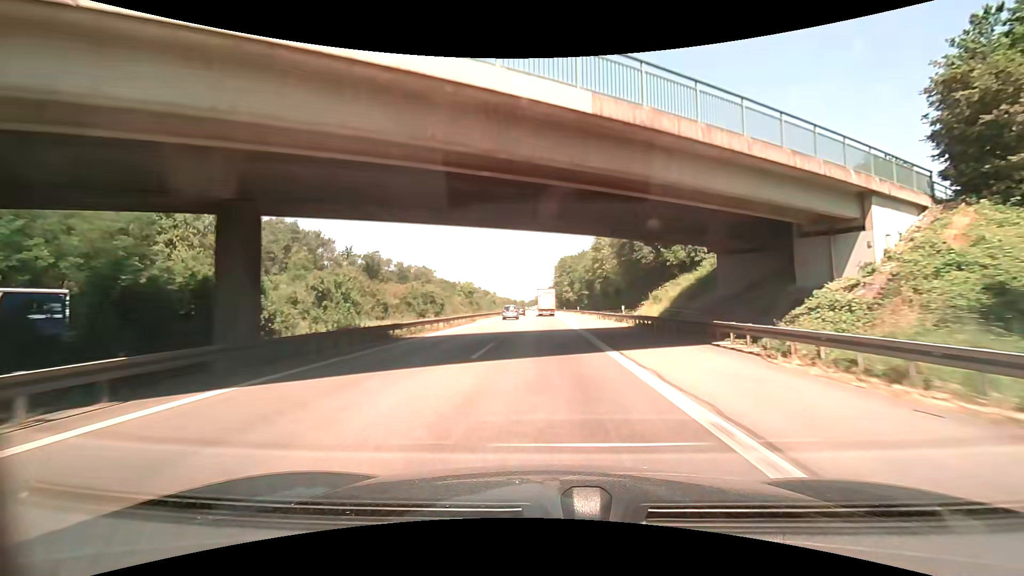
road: motorway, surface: asphalt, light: Day
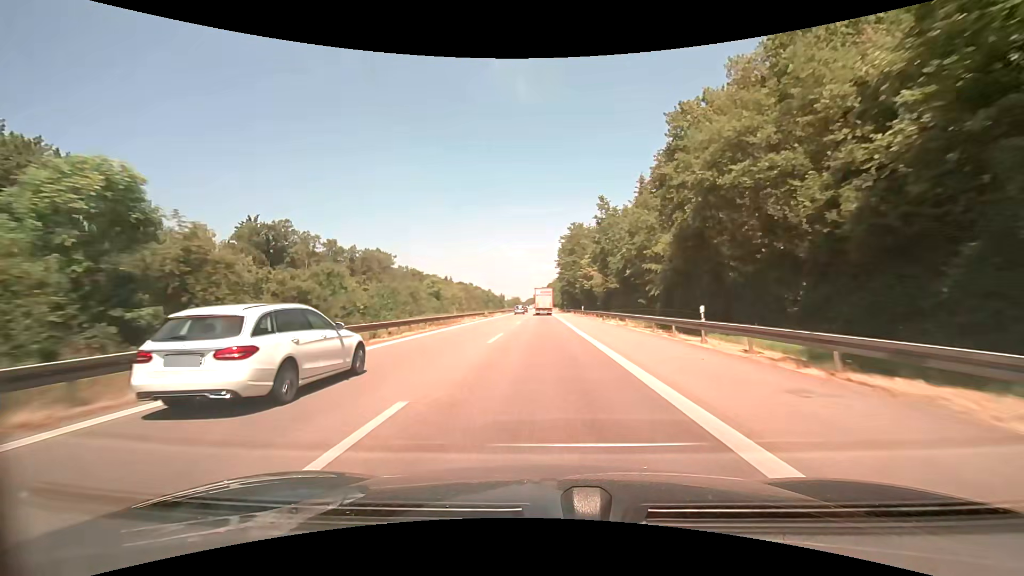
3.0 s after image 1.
(-0.1, +66.9) m; 0°
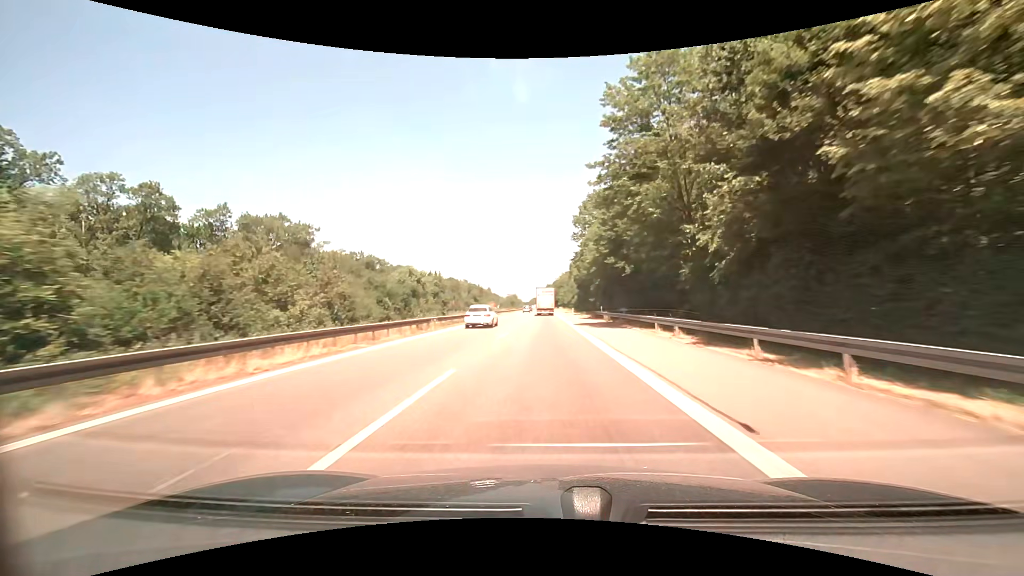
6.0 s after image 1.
(-0.4, +68.5) m; -1°
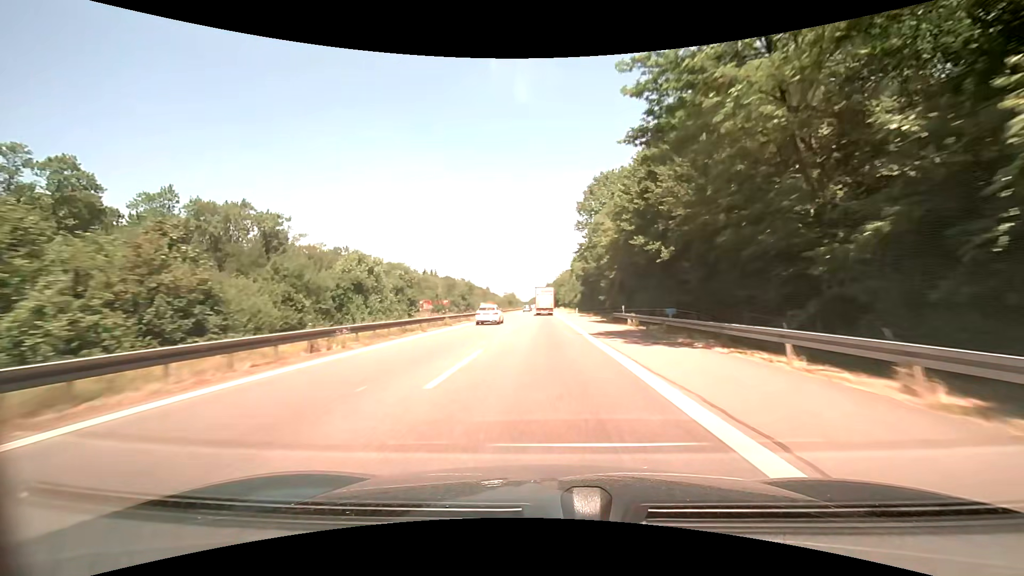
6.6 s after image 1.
(0.0, +13.9) m; 0°
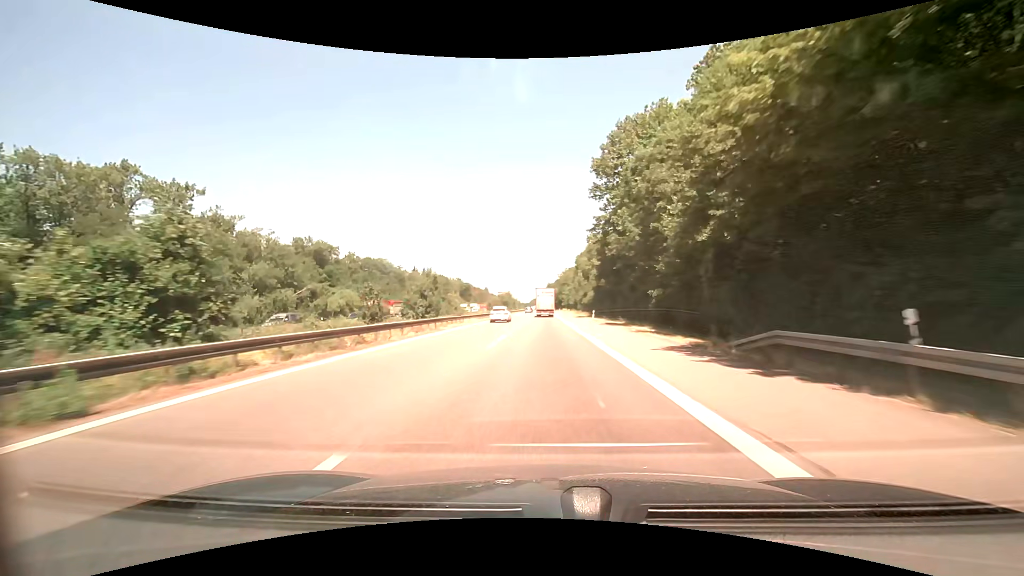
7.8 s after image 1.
(0.0, +28.0) m; 0°
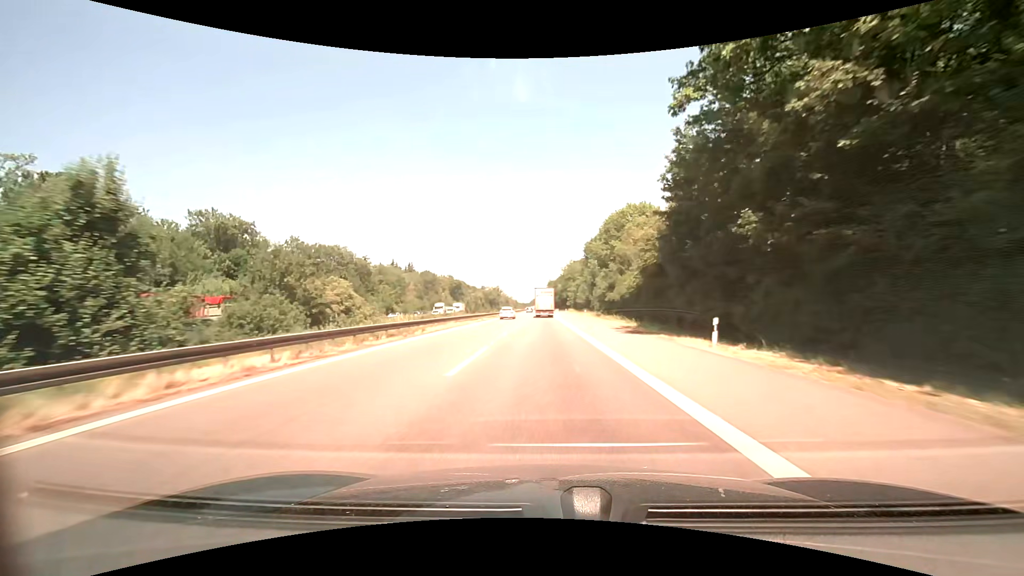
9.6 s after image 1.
(0.0, +42.5) m; 0°
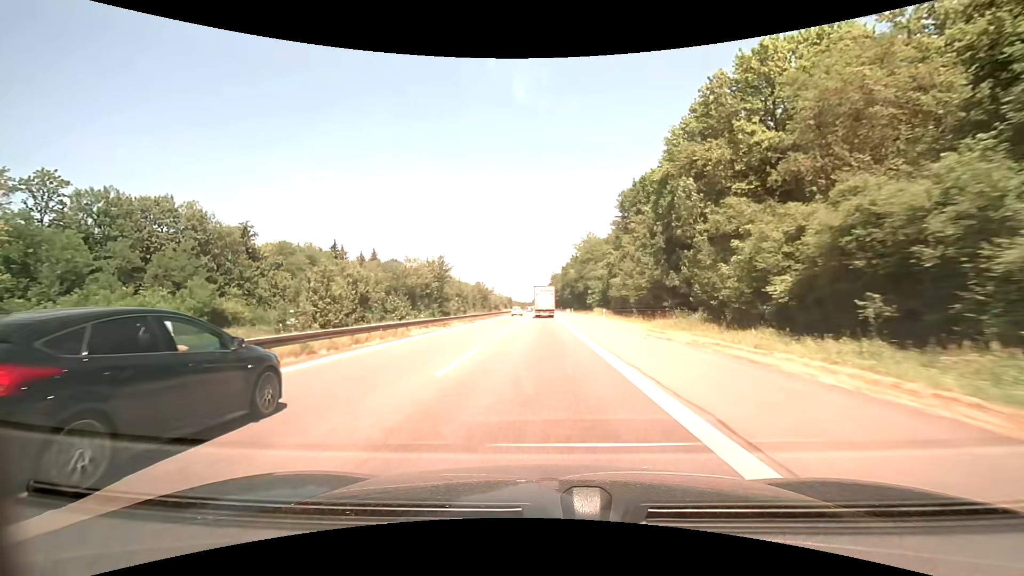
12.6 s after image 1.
(-0.1, +72.0) m; 0°
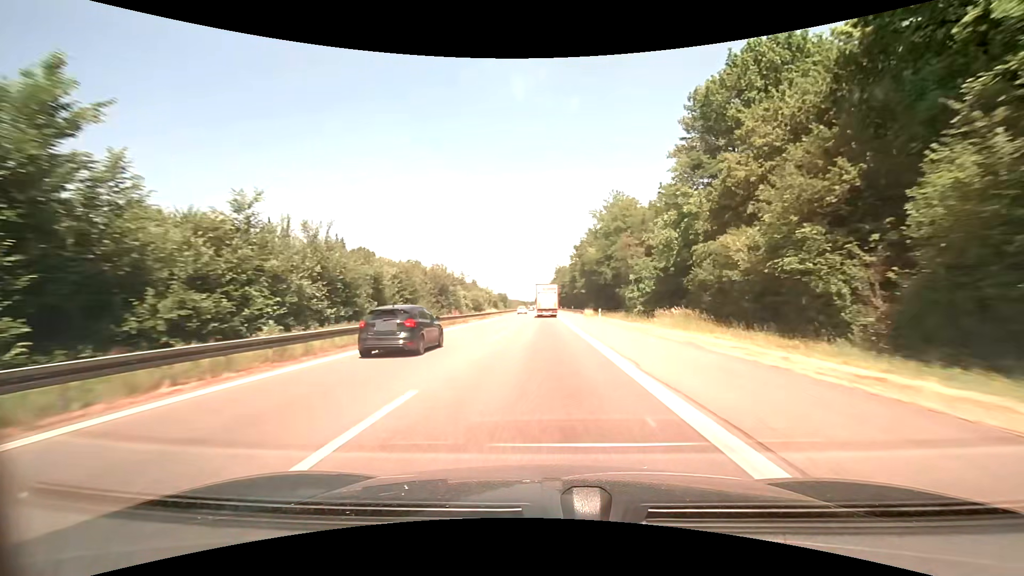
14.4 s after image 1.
(-0.1, +44.3) m; 0°
(0, +10) (0, +20) (0, +30) (0, +40) (0, +50) (0, +60) (0, +70) (0, +80) (0, +90) (0, +100) m
